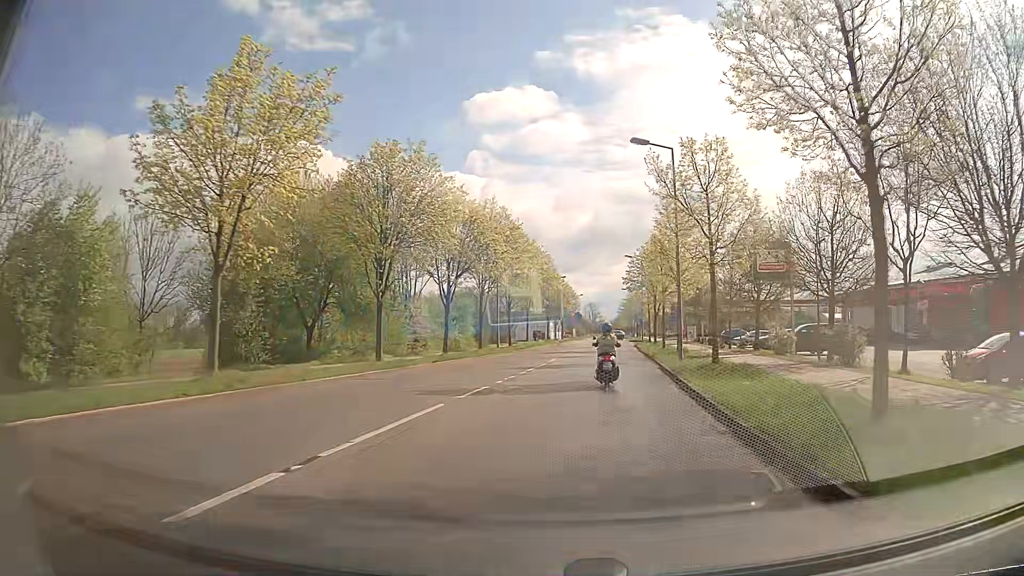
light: Day
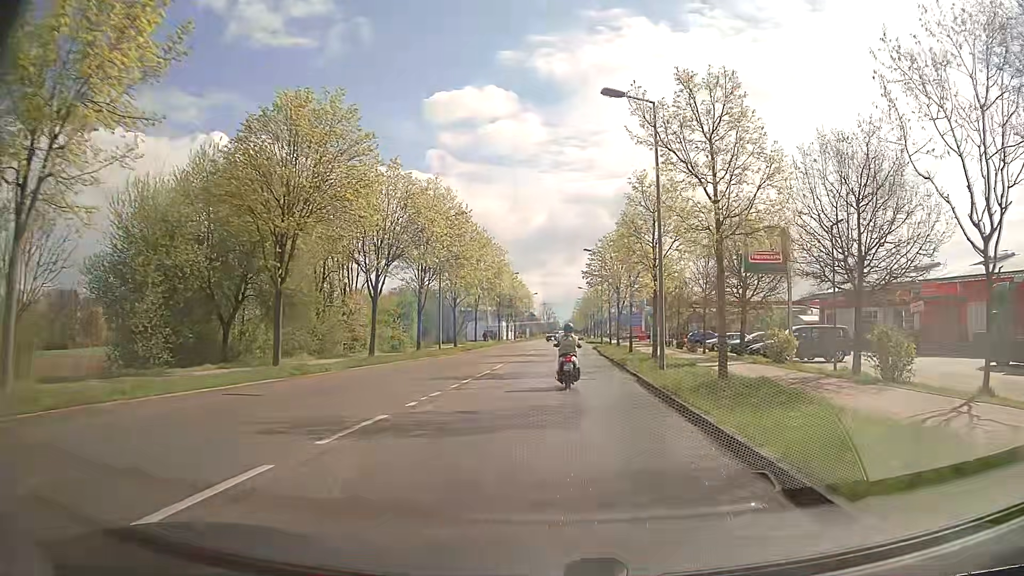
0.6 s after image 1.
(+0.2, +6.2) m; +4°
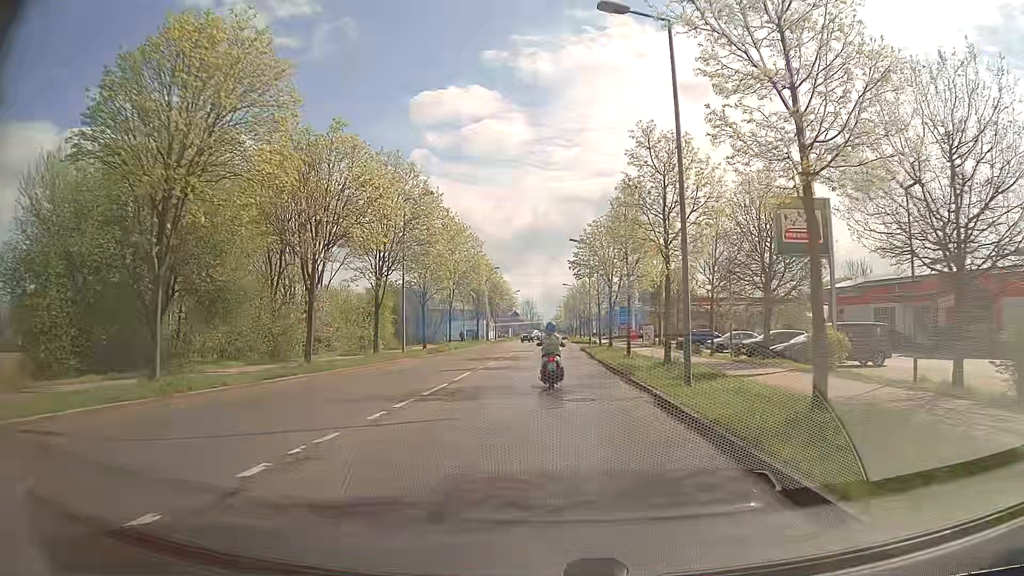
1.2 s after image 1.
(+0.1, +6.5) m; +2°
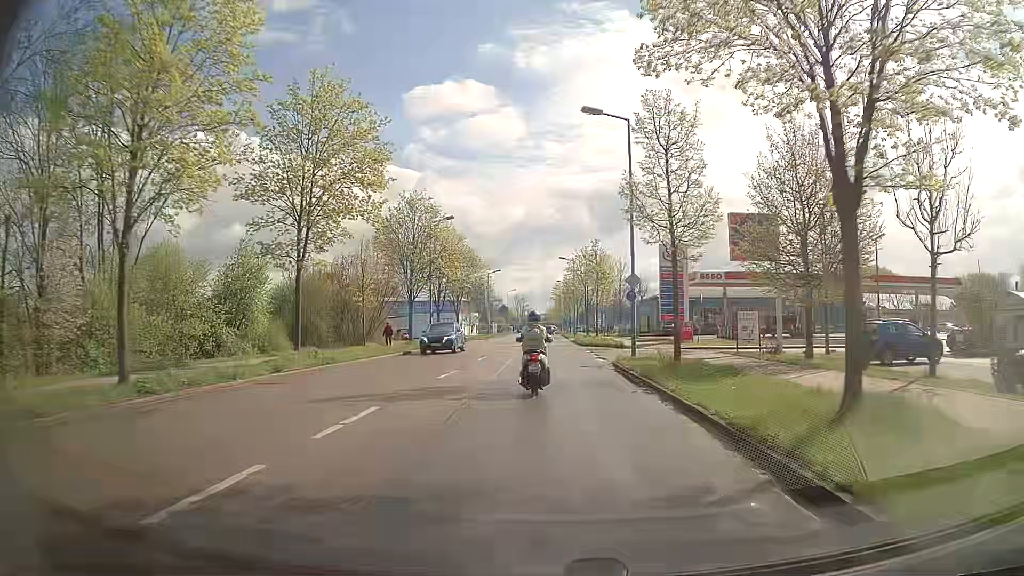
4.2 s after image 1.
(+0.1, +34.4) m; 0°
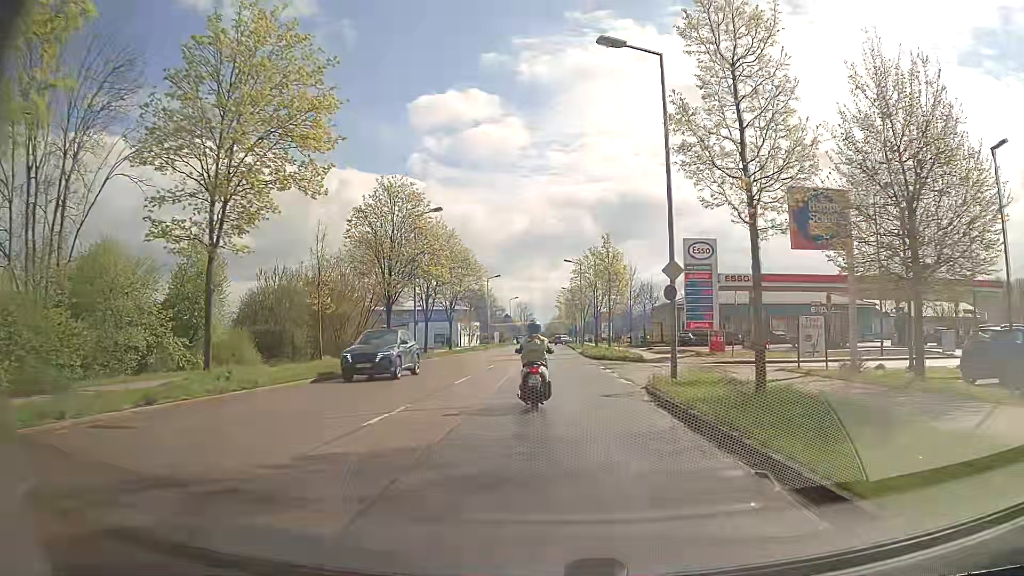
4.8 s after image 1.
(0.0, +7.1) m; +1°
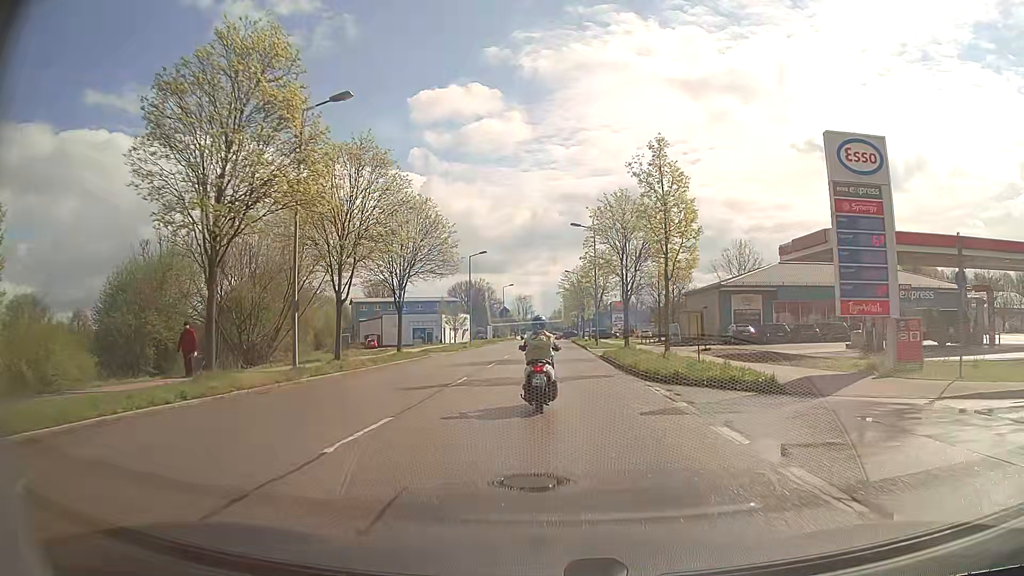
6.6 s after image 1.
(-0.3, +20.3) m; -1°
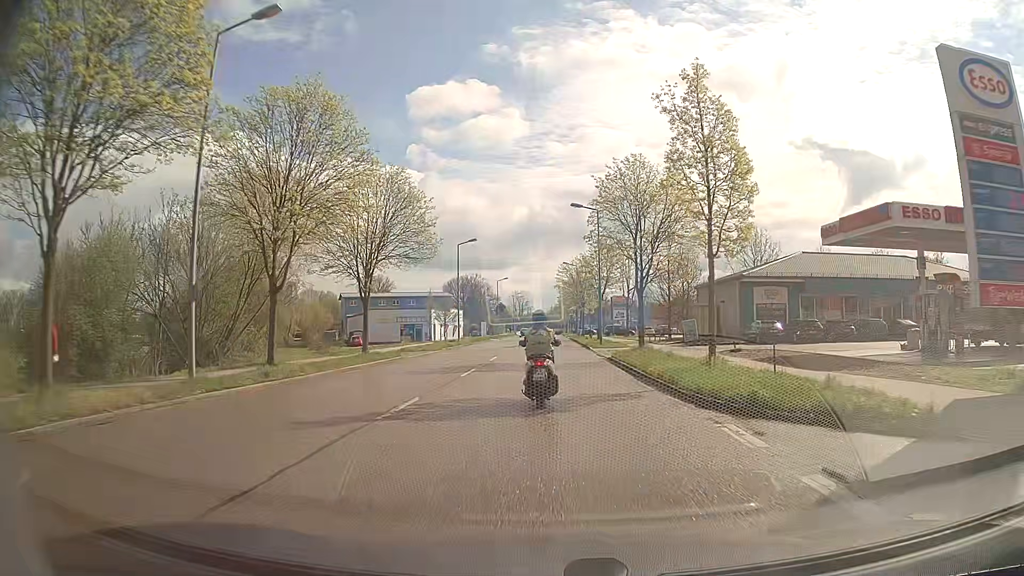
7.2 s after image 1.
(0.0, +6.6) m; +1°
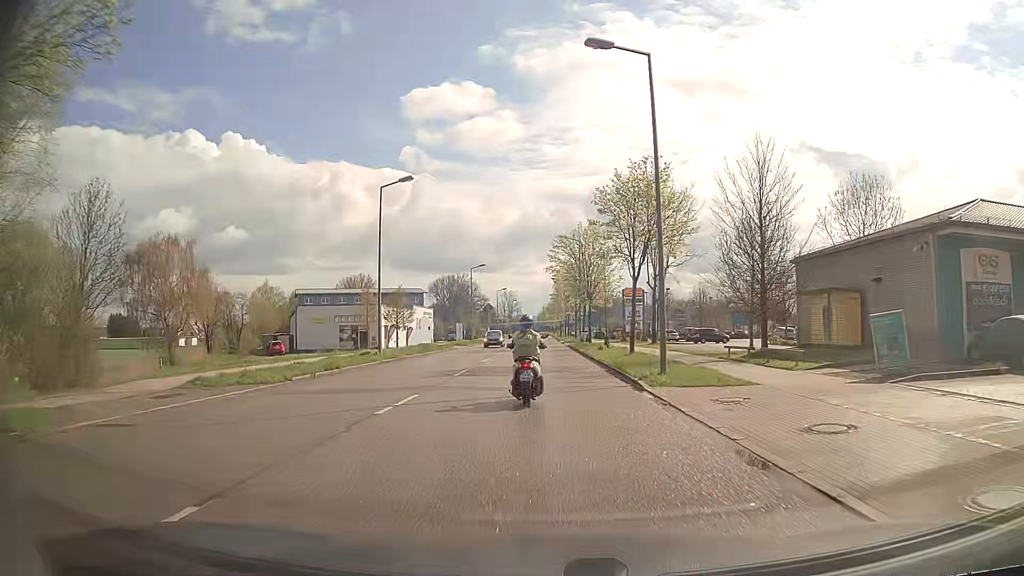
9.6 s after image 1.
(+0.1, +26.0) m; 0°
(0, +10) (0, +20) (0, +30) (0, +40) (0, +50) (0, +60) (0, +70) (0, +80) (0, +90) (0, +100) m
